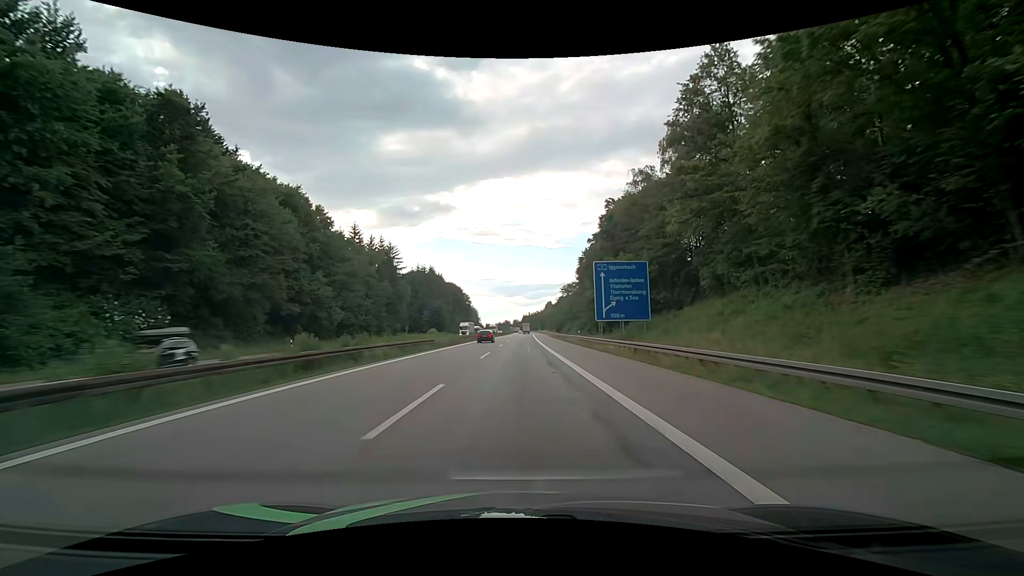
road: motorway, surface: asphalt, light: Day
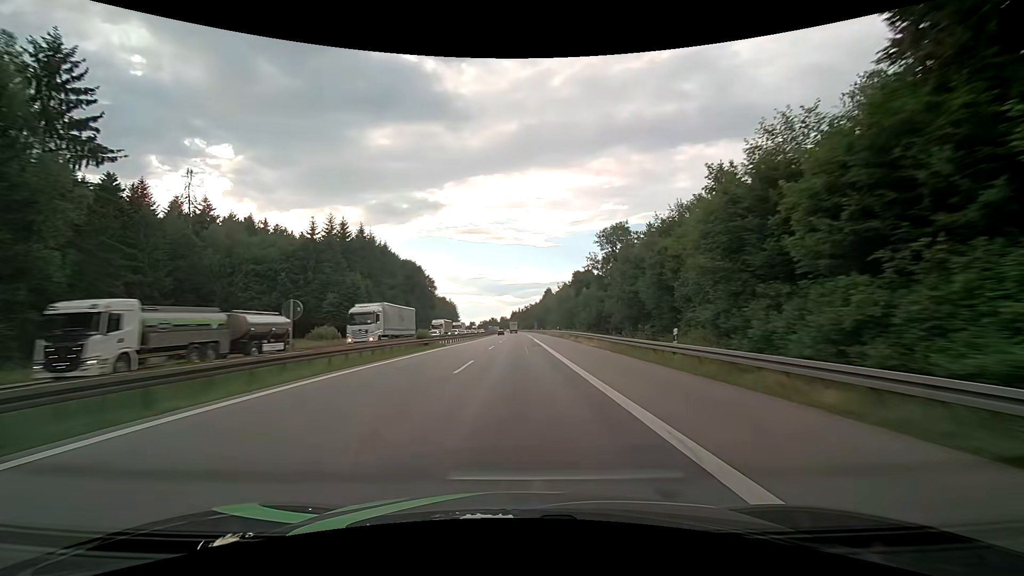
(+1.1, +82.0) m; +1°
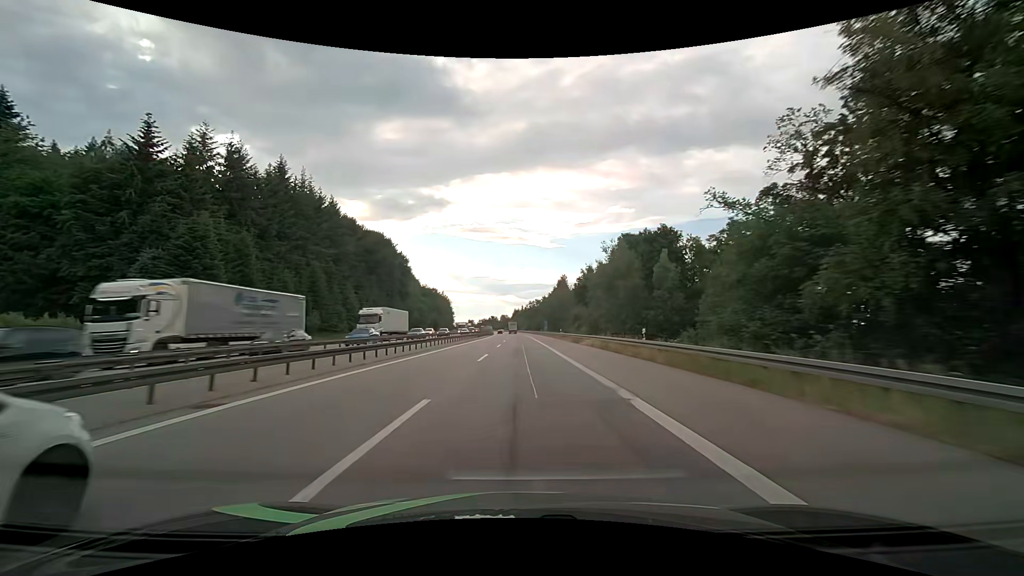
(-0.2, +48.3) m; 0°
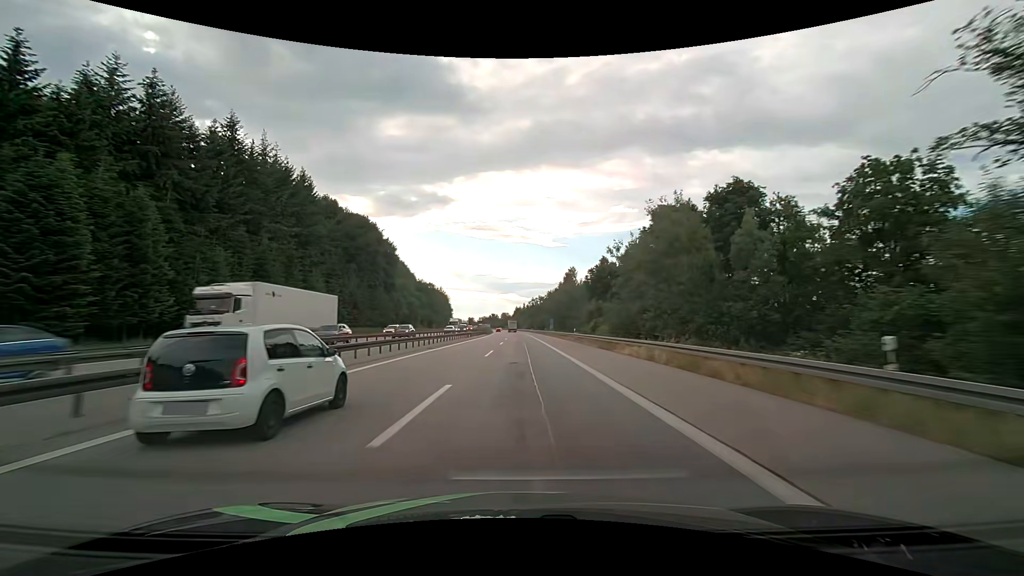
(0.0, +15.9) m; 0°
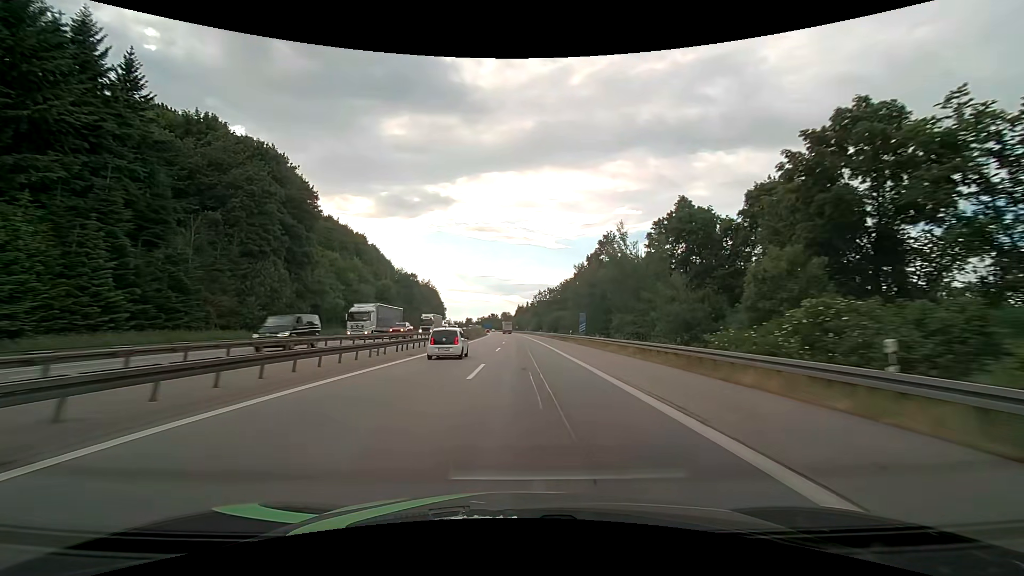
(+0.1, +46.9) m; 0°
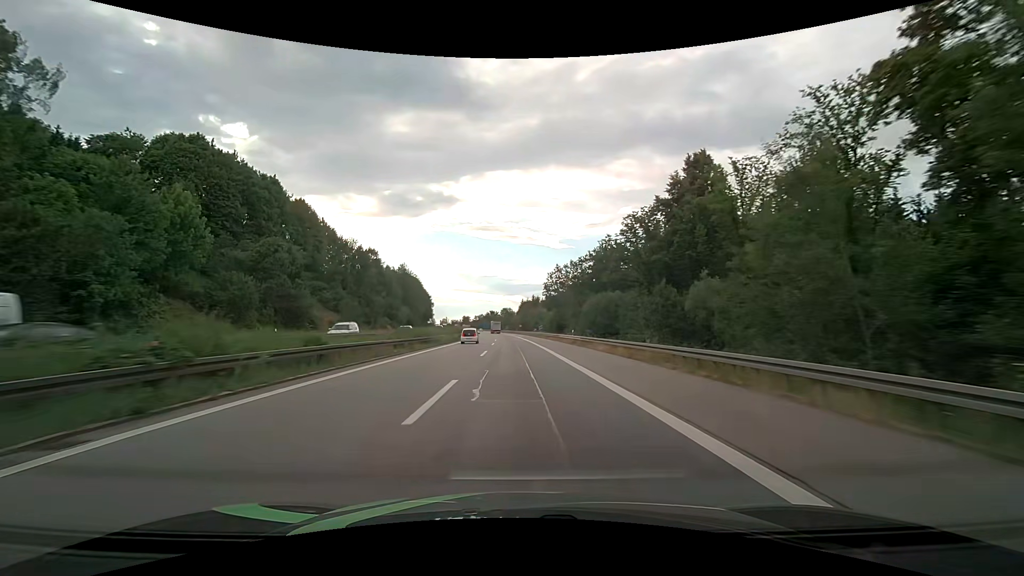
(0.0, +61.0) m; 0°
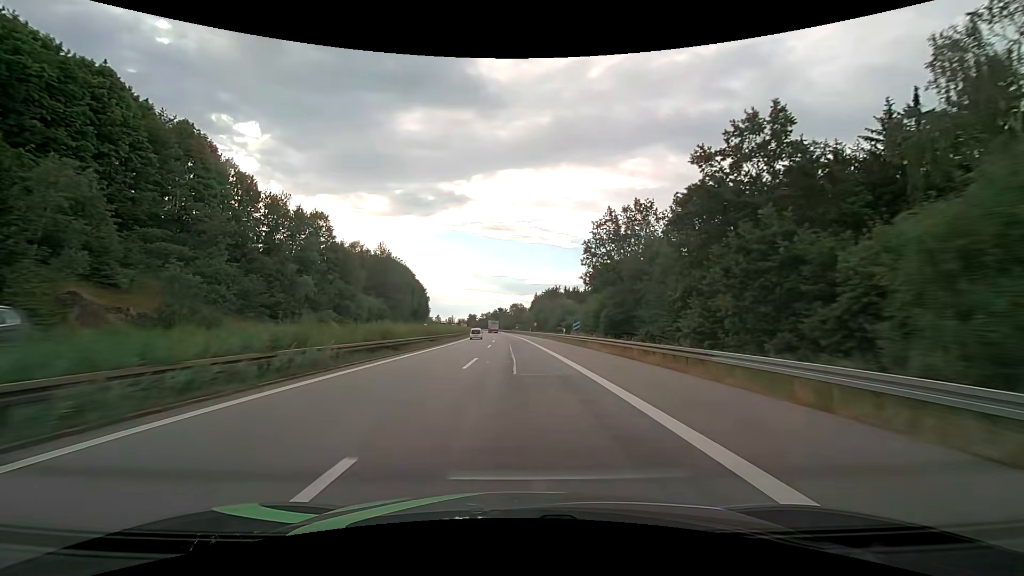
(-0.5, +44.7) m; -2°
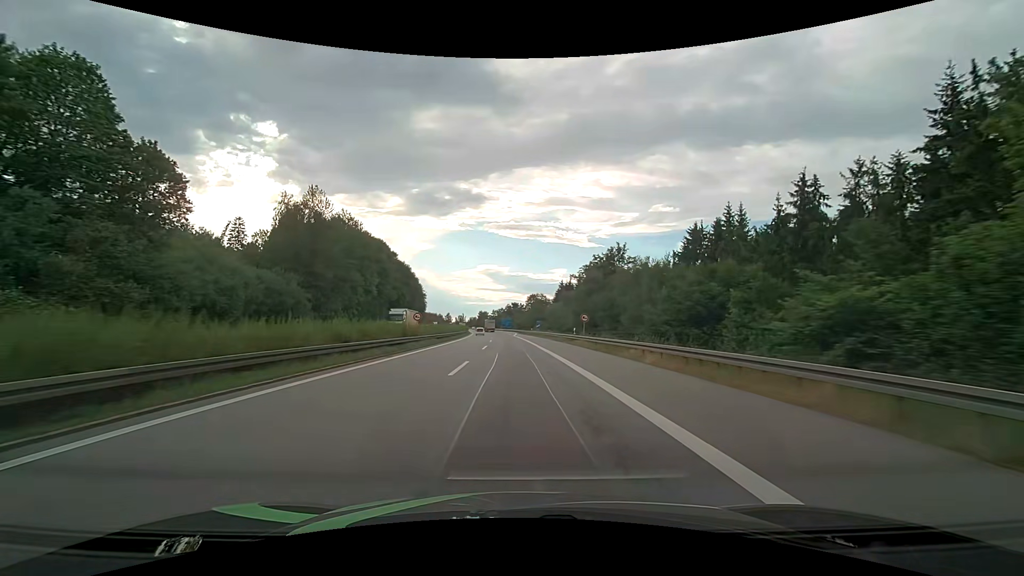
(-0.6, +57.7) m; -2°
(0, +10) (0, +20) (0, +30) (-1, +40) (-1, +50) (-1, +60) (-2, +70) (-2, +80) (-3, +90) (-3, +100) m
